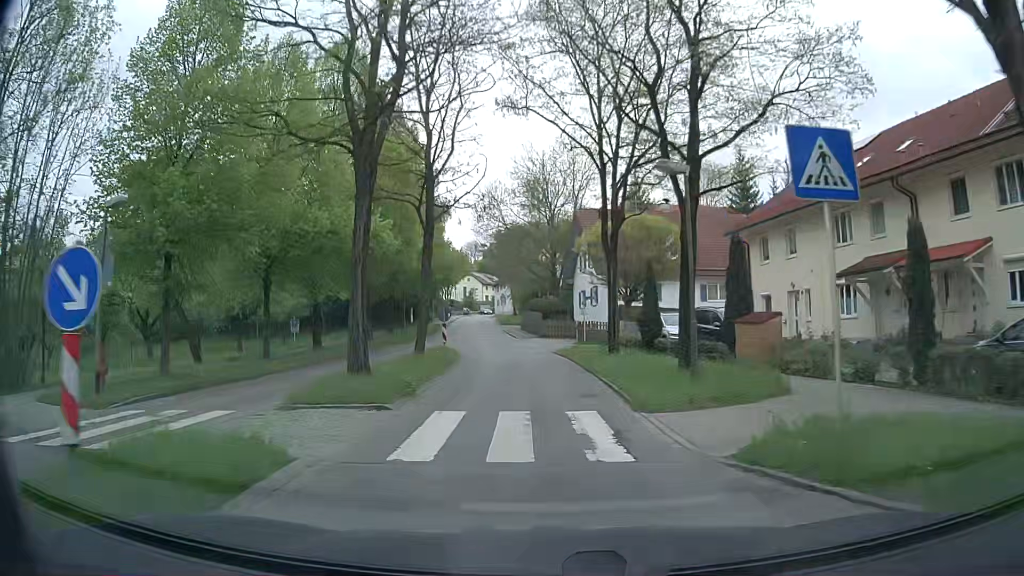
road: tertiary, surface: asphalt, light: Day
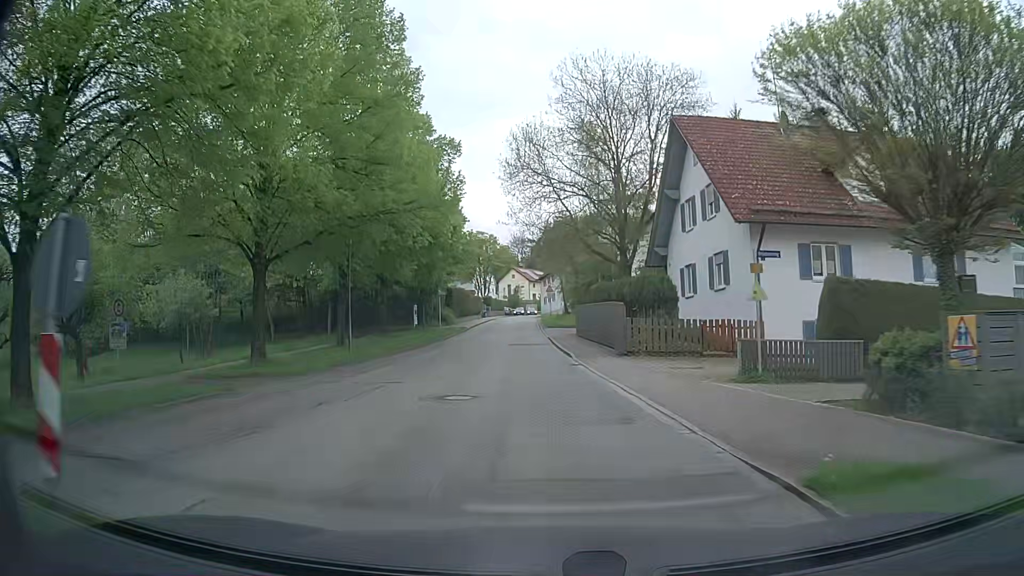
(-1.1, +24.2) m; -4°
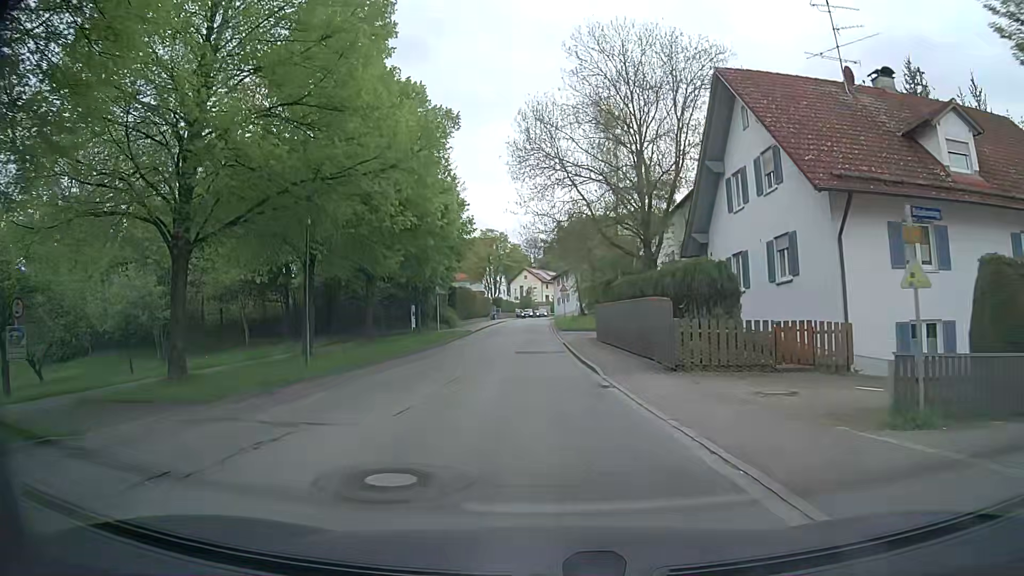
(-0.1, +5.9) m; -1°
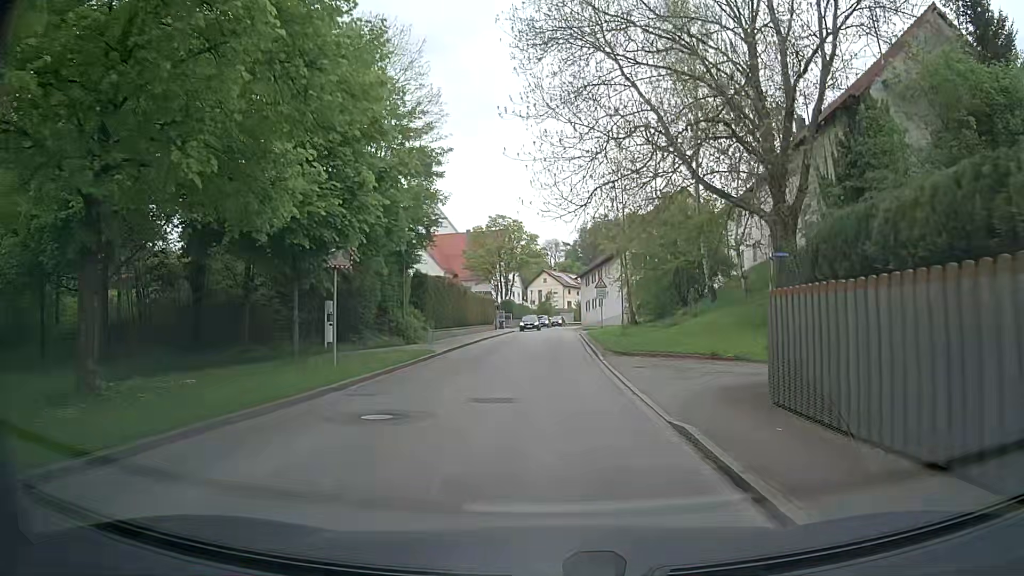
(-0.7, +22.3) m; -2°
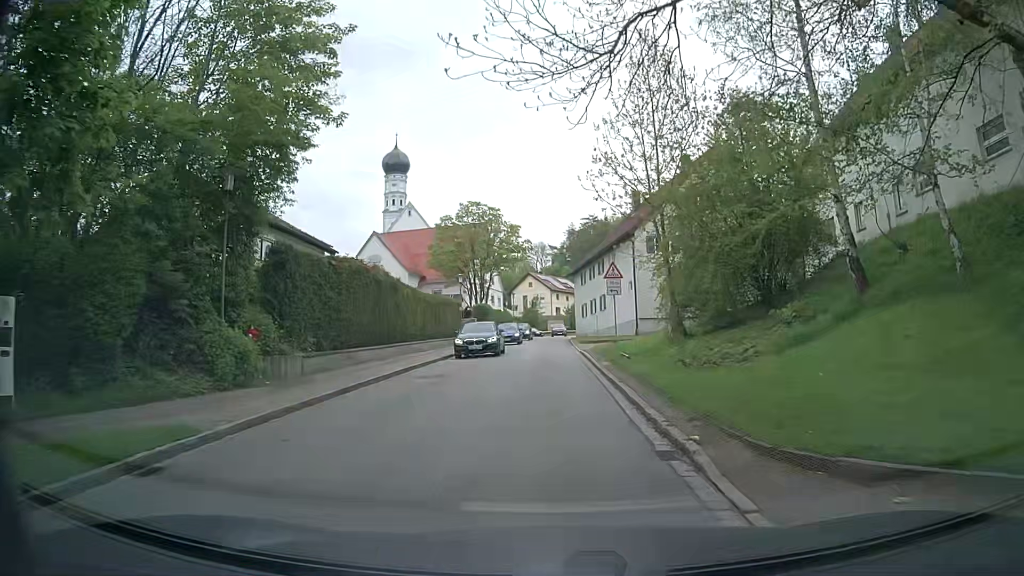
(0.0, +16.2) m; 0°
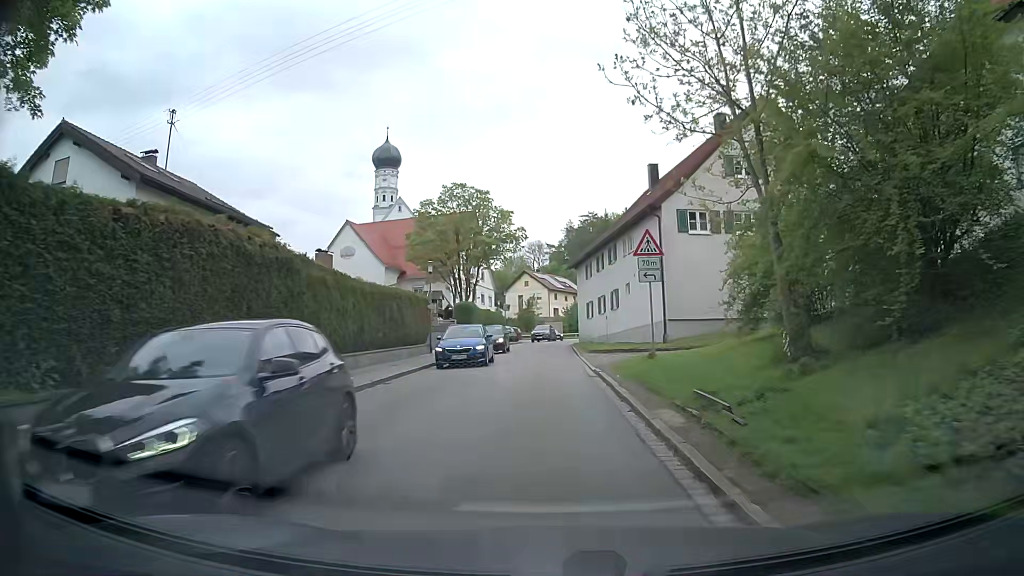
(+0.1, +10.5) m; +1°
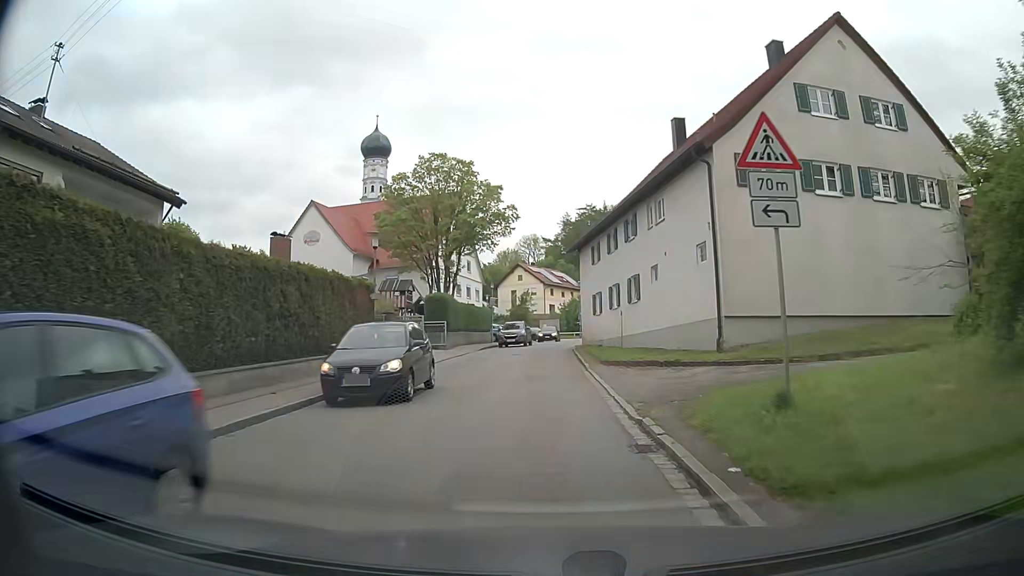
(-0.1, +10.2) m; 0°
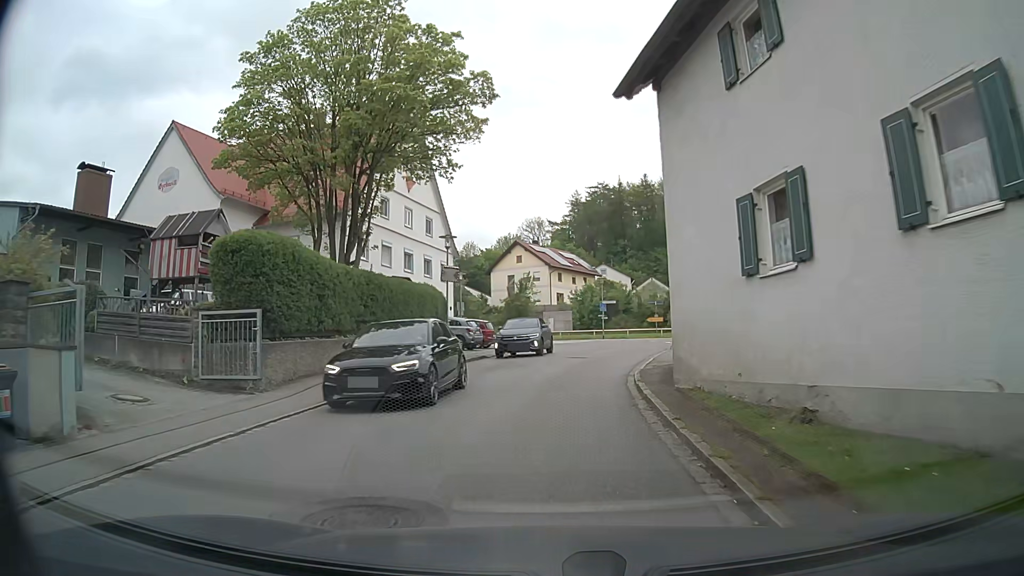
(-0.1, +26.6) m; -2°
(0, +10) (+1, +20) (+4, +30) (+5, +39) (+4, +49) (-3, +55) (-13, +58) (-22, +61) (-31, +66) (-35, +75) m
